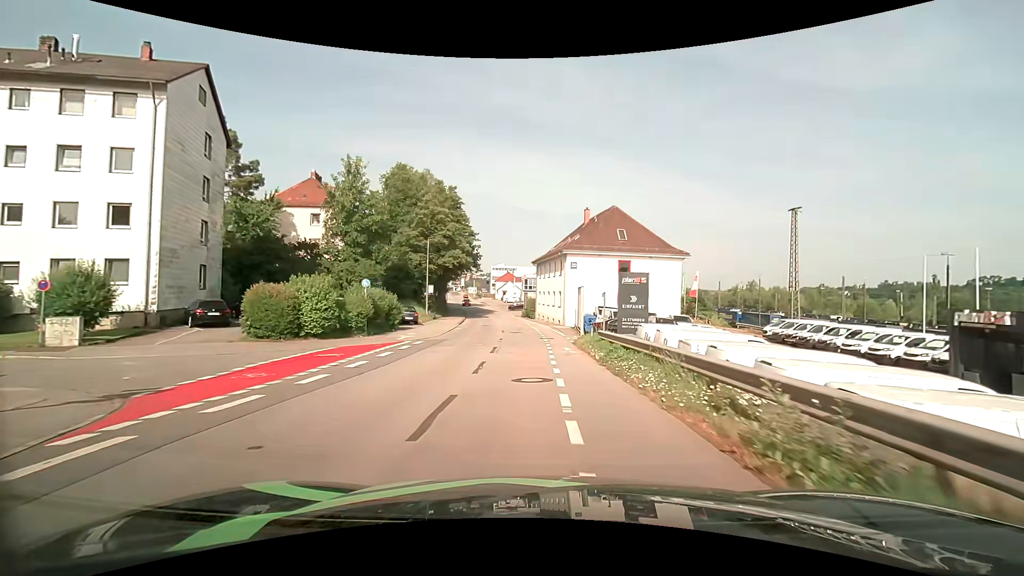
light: Day
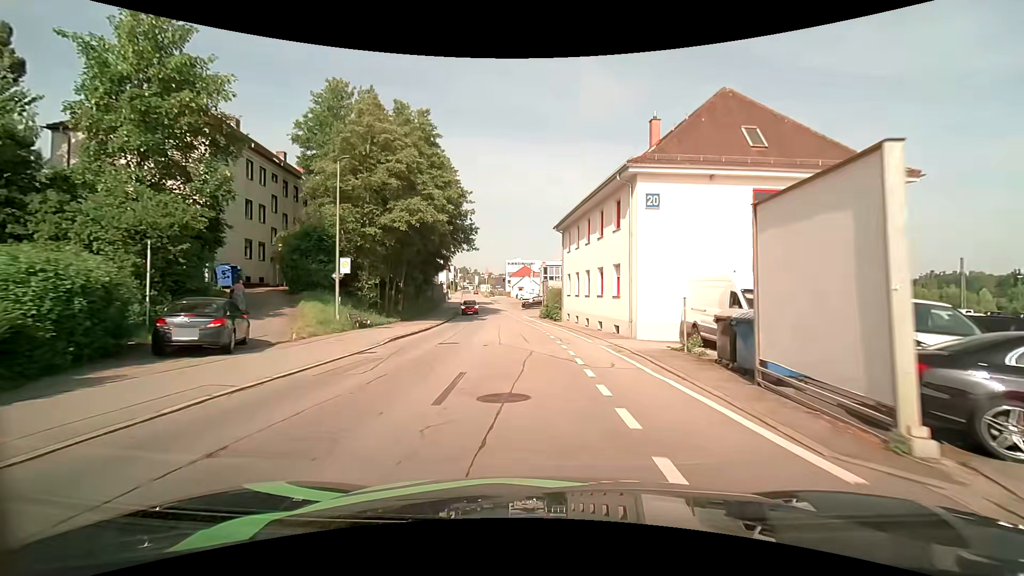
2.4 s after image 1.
(-0.6, +26.0) m; -2°
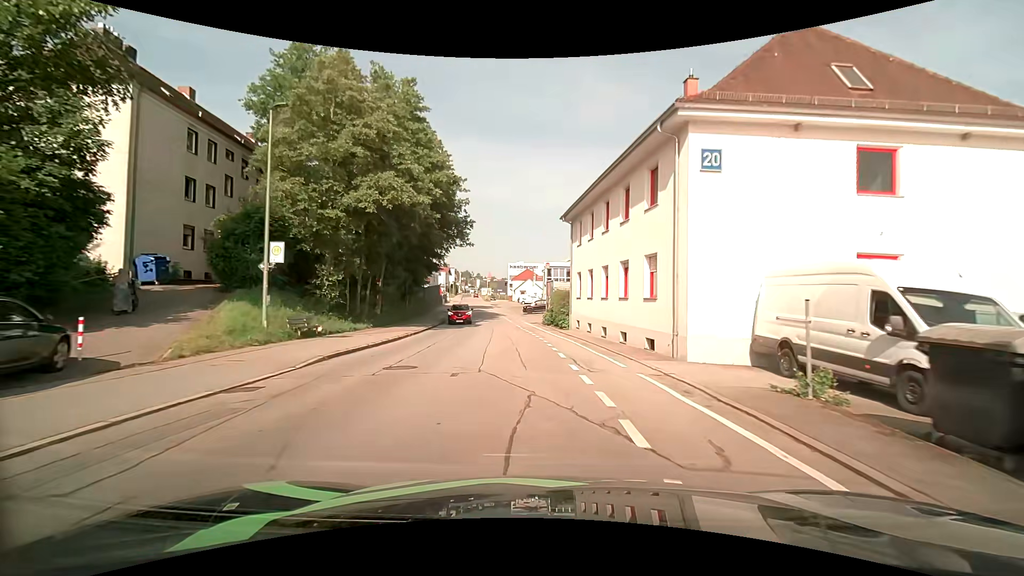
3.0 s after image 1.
(-0.1, +6.5) m; -1°
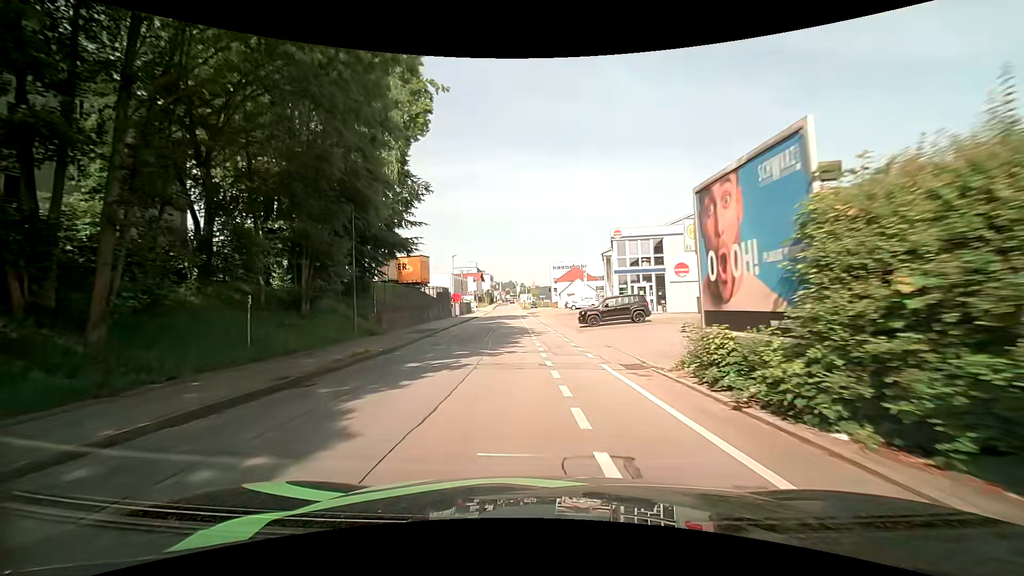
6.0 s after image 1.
(-1.2, +32.4) m; -5°
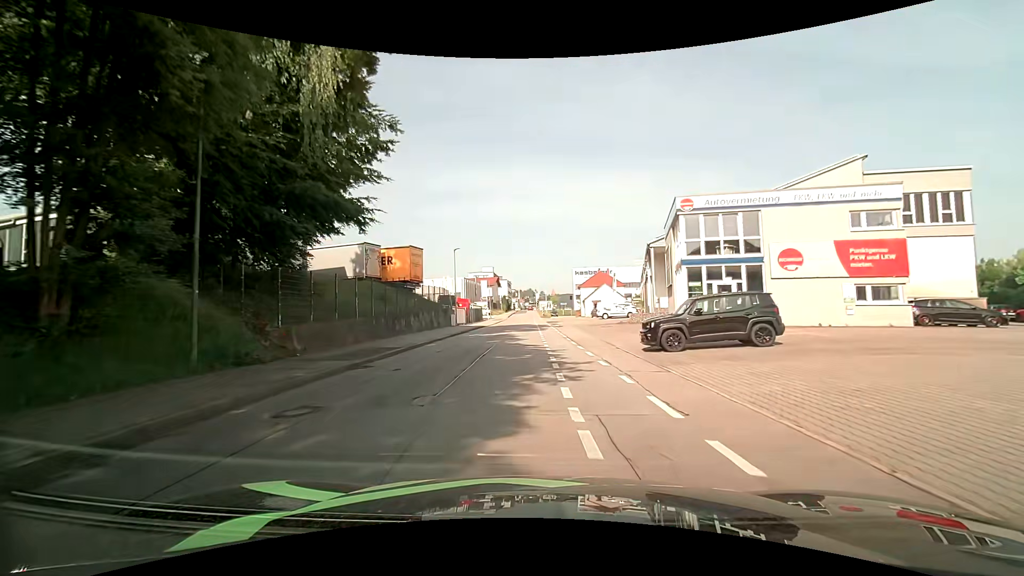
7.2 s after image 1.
(-0.3, +13.4) m; -2°
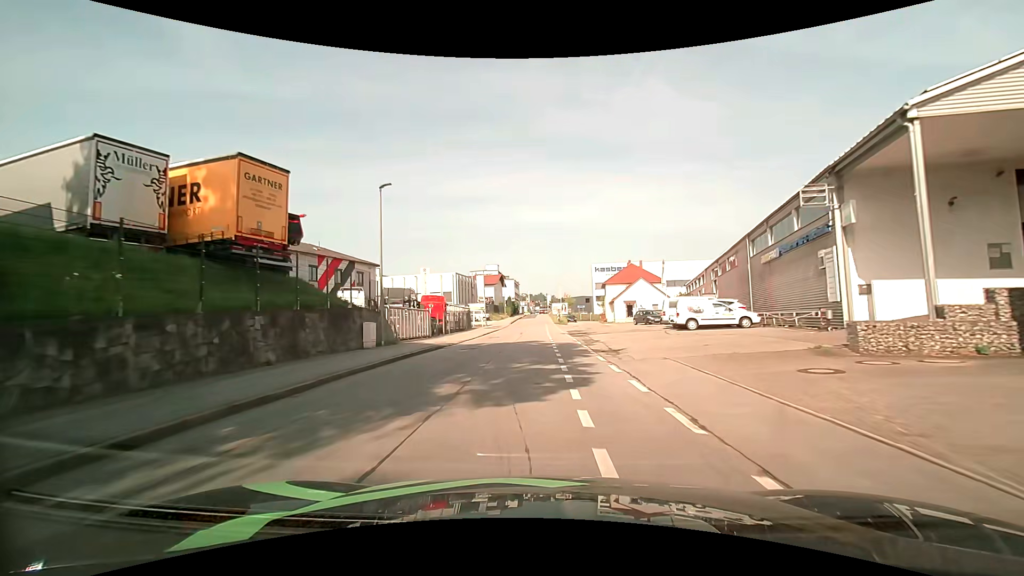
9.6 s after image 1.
(-0.6, +27.5) m; -2°
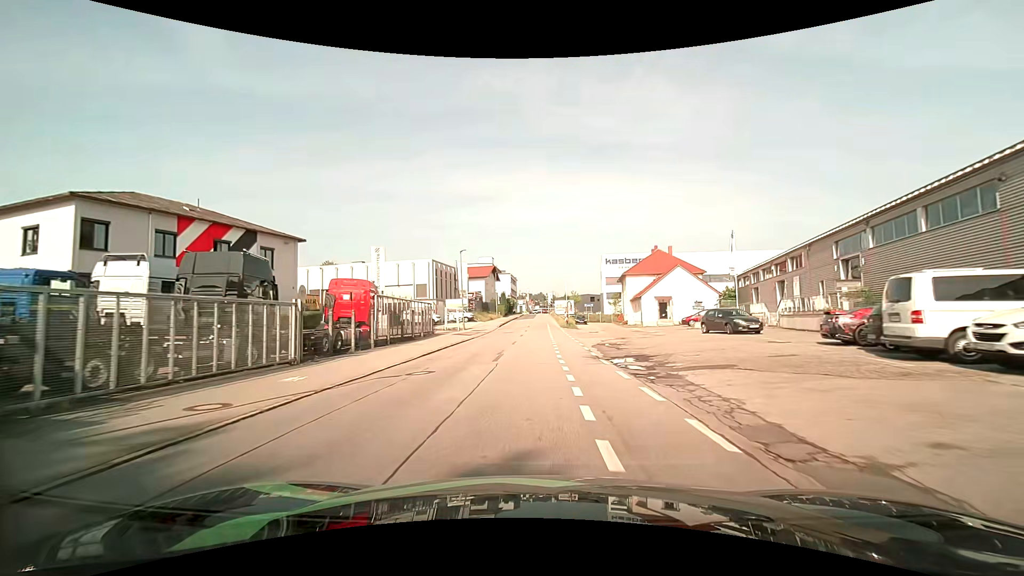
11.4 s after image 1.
(0.0, +21.6) m; 0°
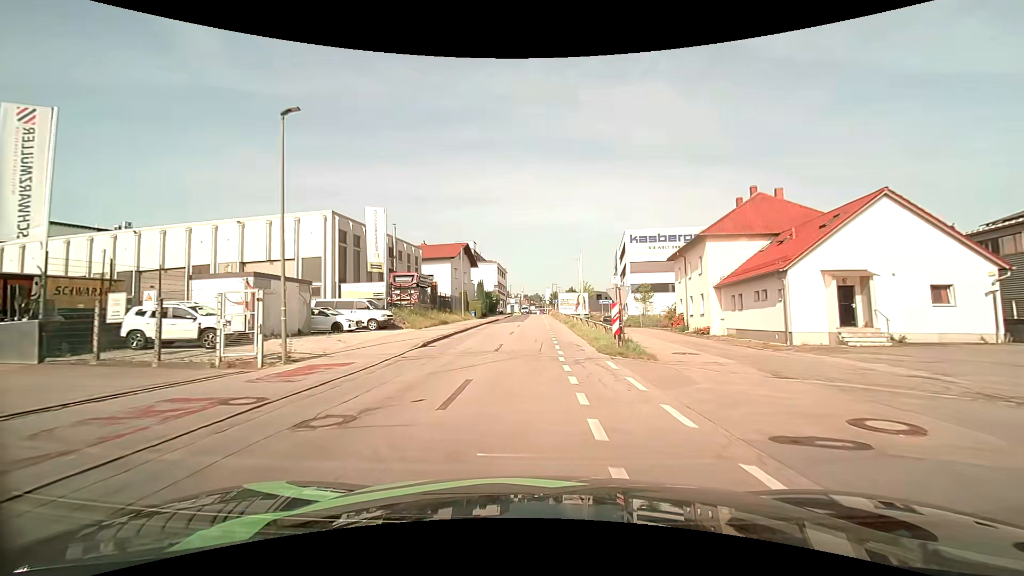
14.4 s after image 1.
(+0.3, +35.5) m; +1°
(0, +10) (0, +20) (0, +30) (0, +40) (0, +50) (0, +60) (0, +70) (0, +80) (0, +90) (0, +100) m
